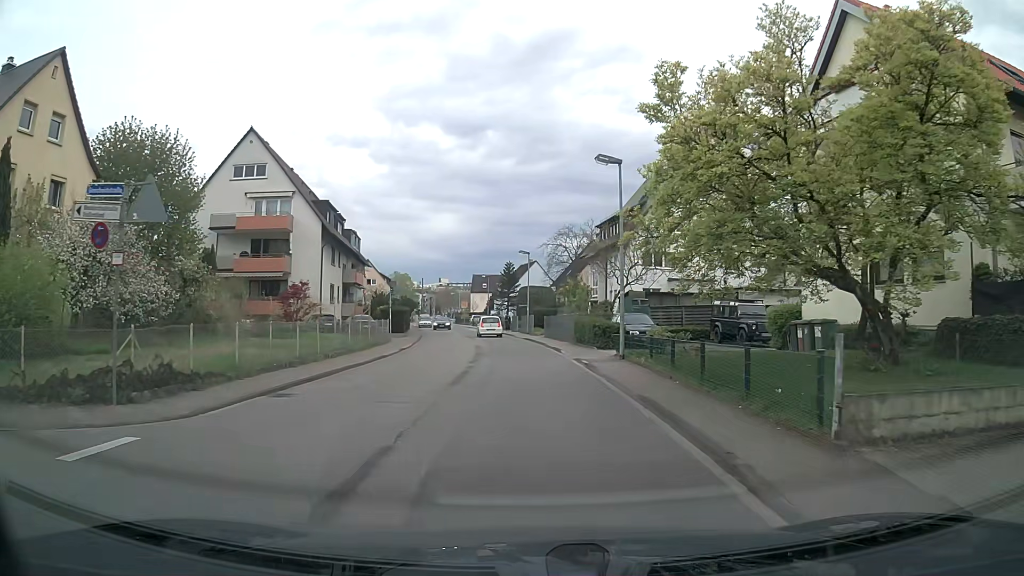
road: tertiary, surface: asphalt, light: Day
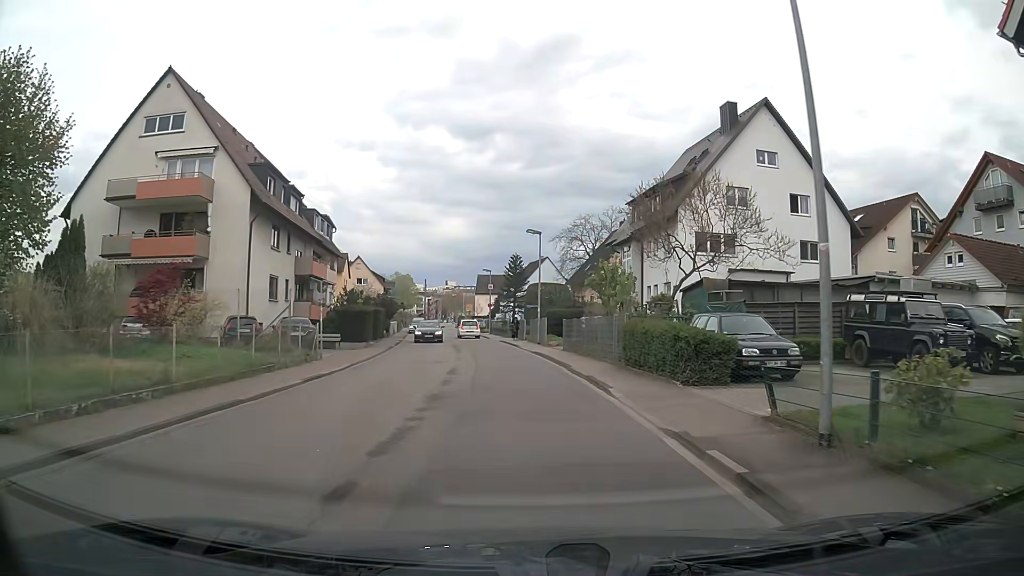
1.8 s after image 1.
(0.0, +13.7) m; -1°
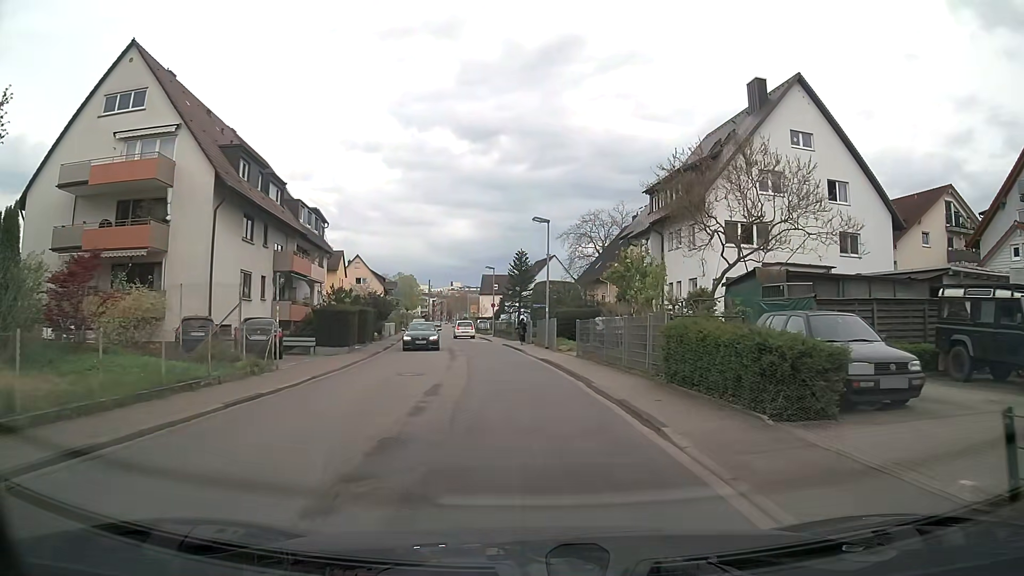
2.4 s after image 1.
(0.0, +4.7) m; 0°
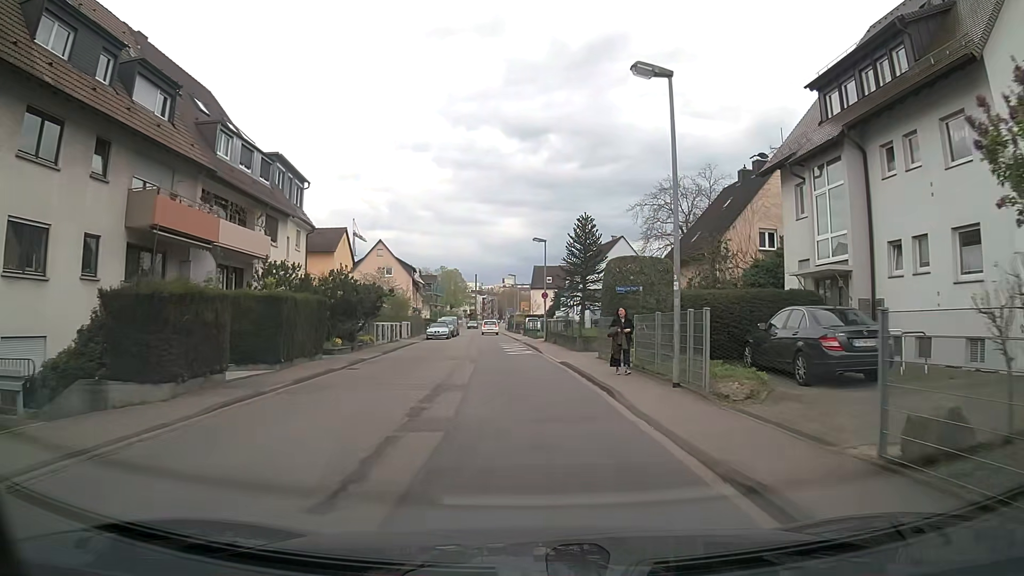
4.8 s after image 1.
(-0.8, +19.3) m; -5°
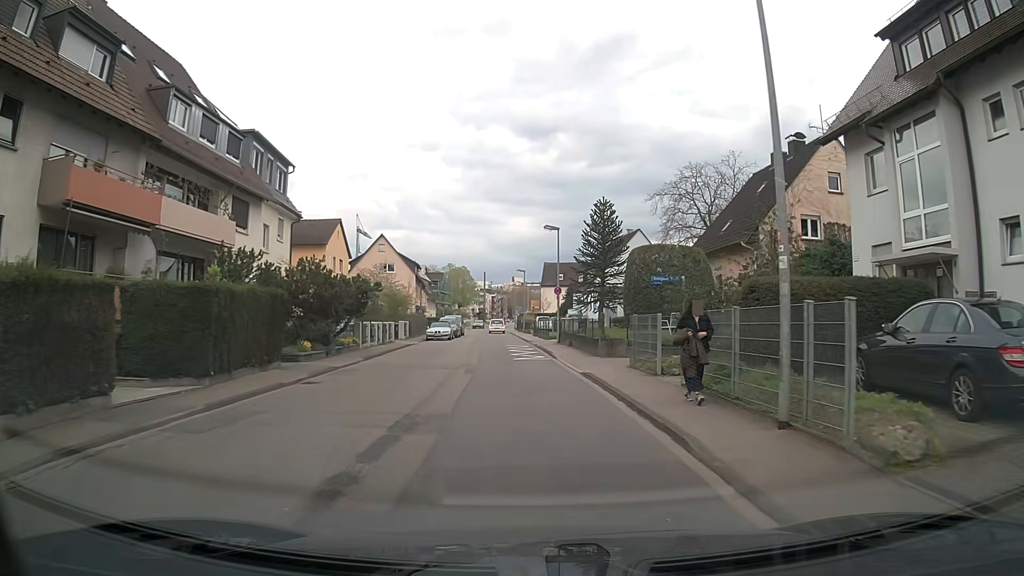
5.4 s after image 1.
(0.0, +4.9) m; 0°
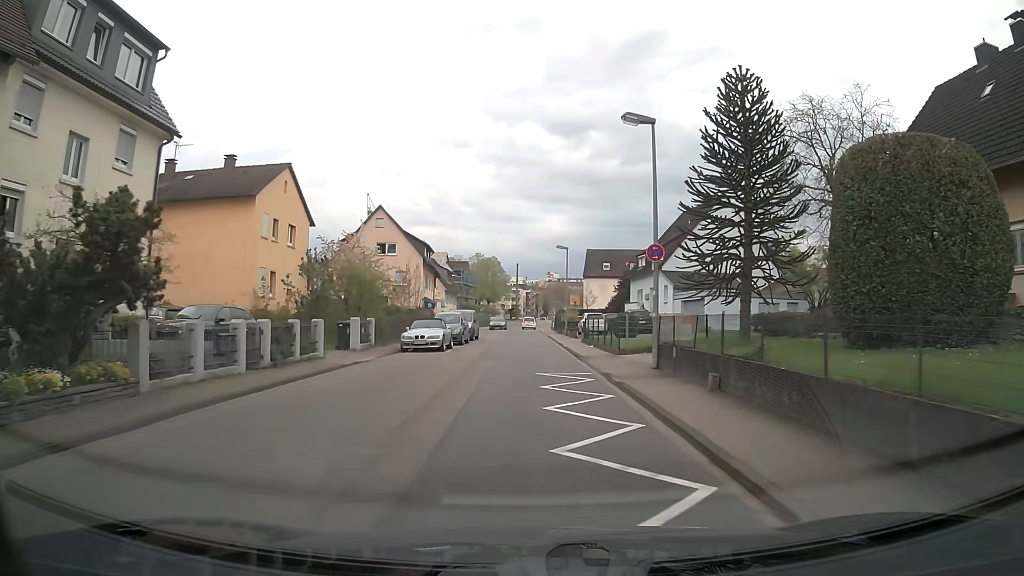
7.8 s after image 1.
(-0.7, +19.4) m; -3°
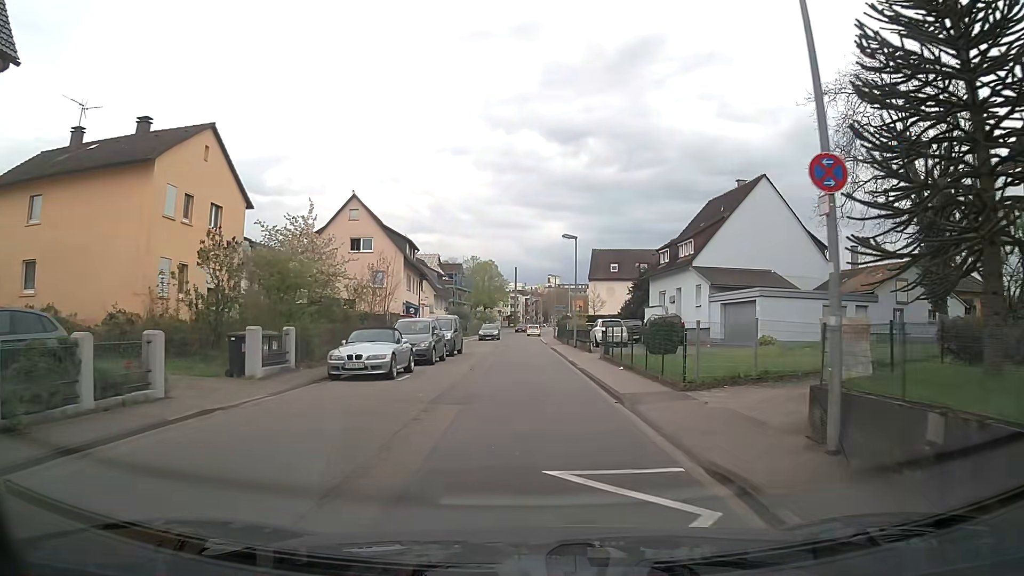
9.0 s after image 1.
(0.0, +9.6) m; 0°
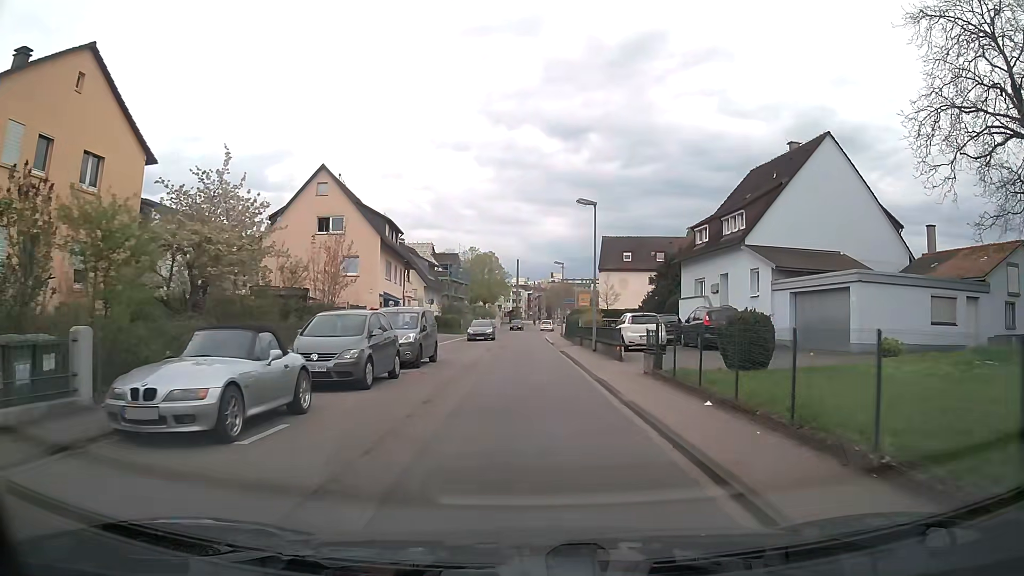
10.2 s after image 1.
(0.0, +9.5) m; -1°
(0, +10) (0, +20) (0, +30) (0, +40) (0, +50) (0, +60) (+1, +70) (+1, +80) (+2, +90) (+4, +100) m
